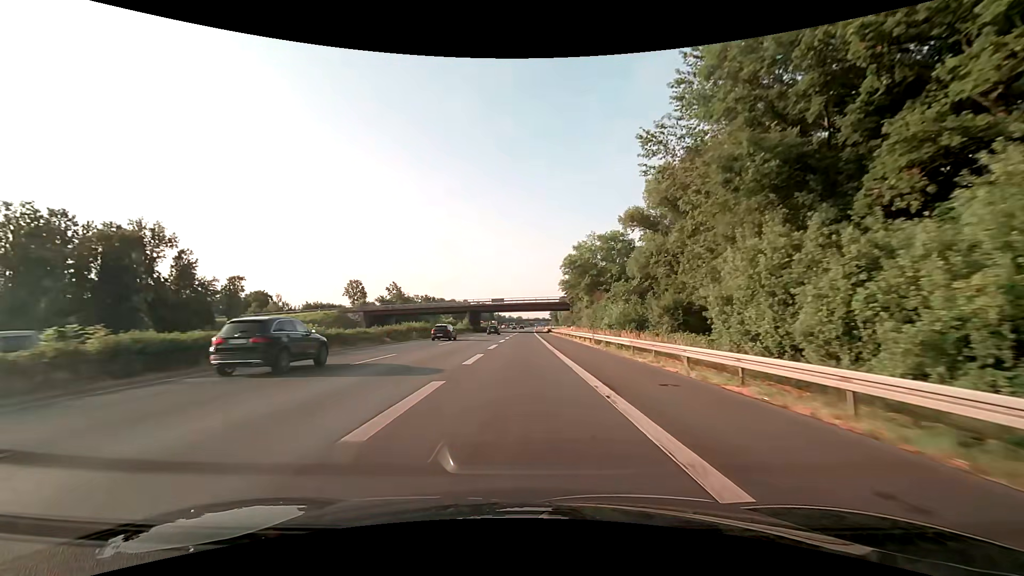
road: motorway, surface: asphalt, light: Day
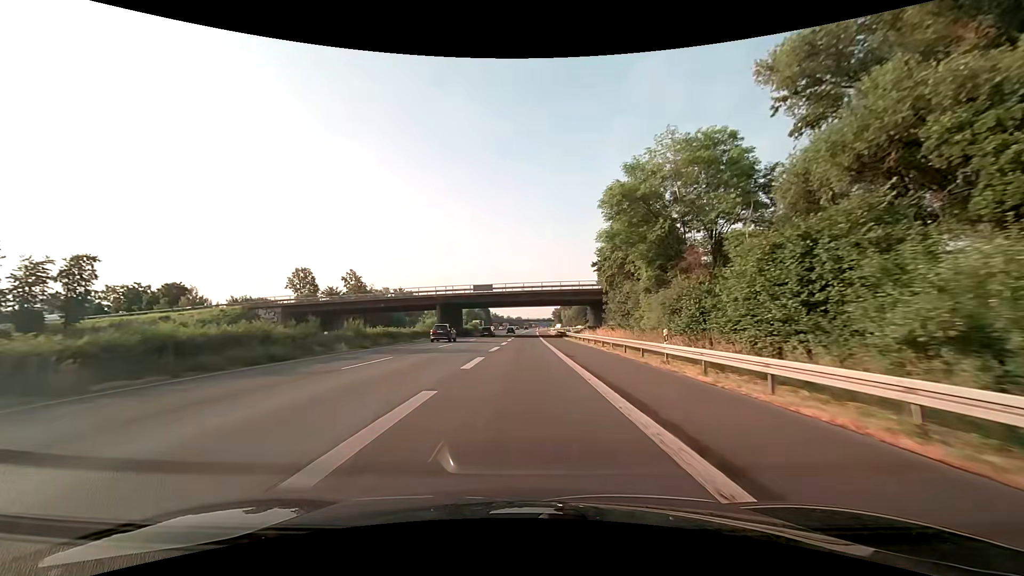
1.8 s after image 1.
(-0.1, +37.5) m; 0°
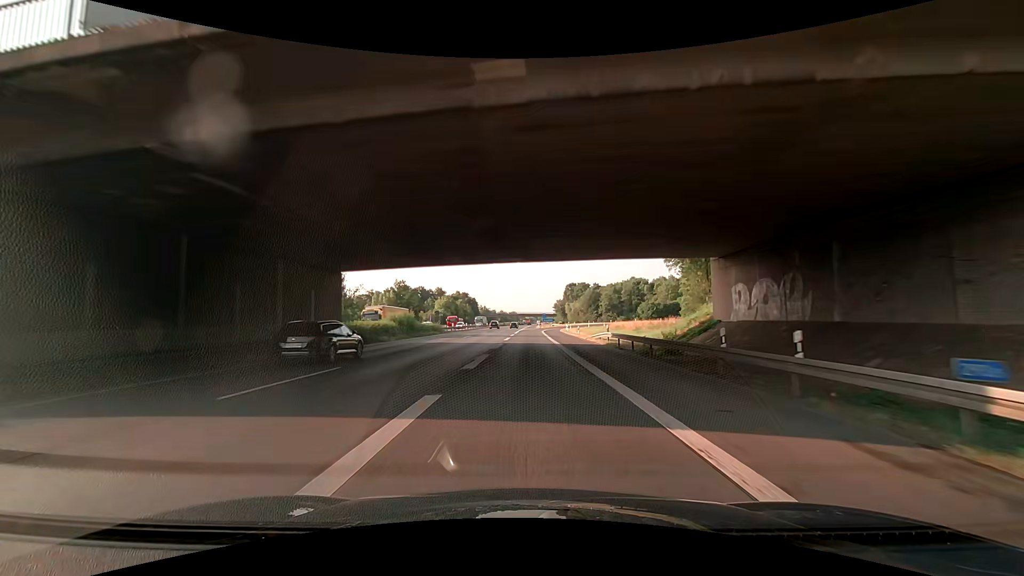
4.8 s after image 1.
(+0.4, +60.5) m; +1°
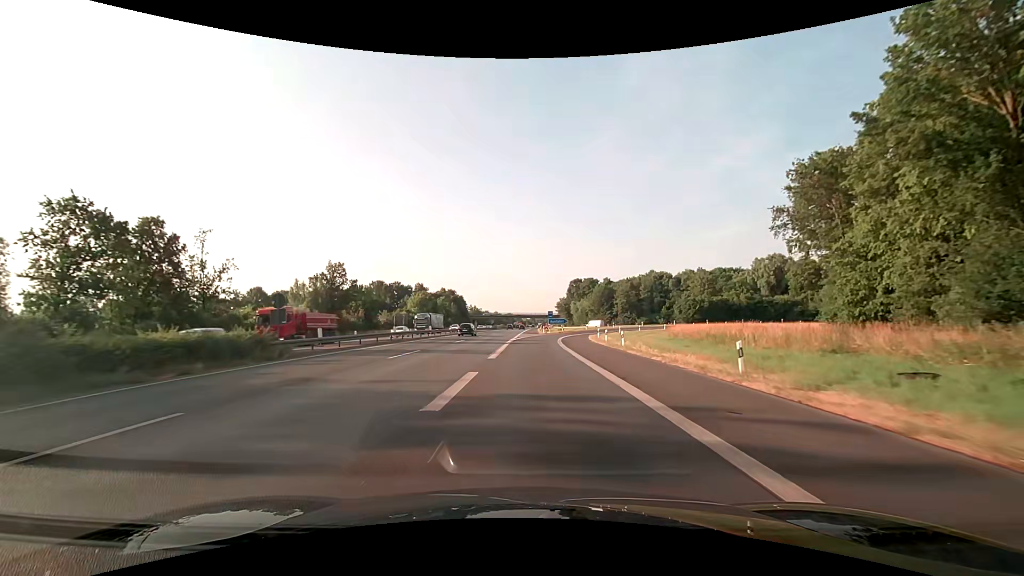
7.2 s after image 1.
(-0.3, +43.0) m; +1°
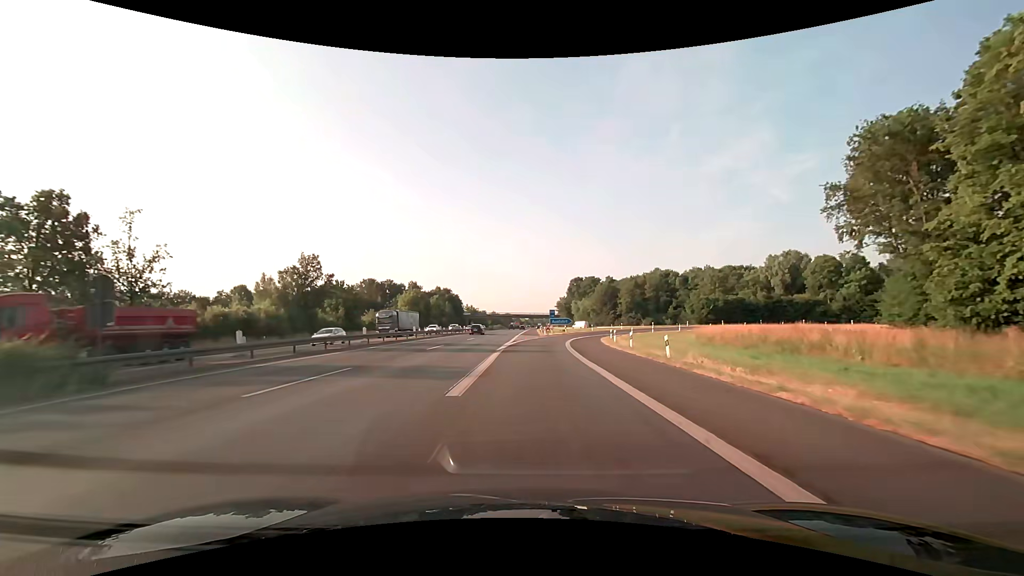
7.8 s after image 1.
(-0.1, +10.1) m; 0°
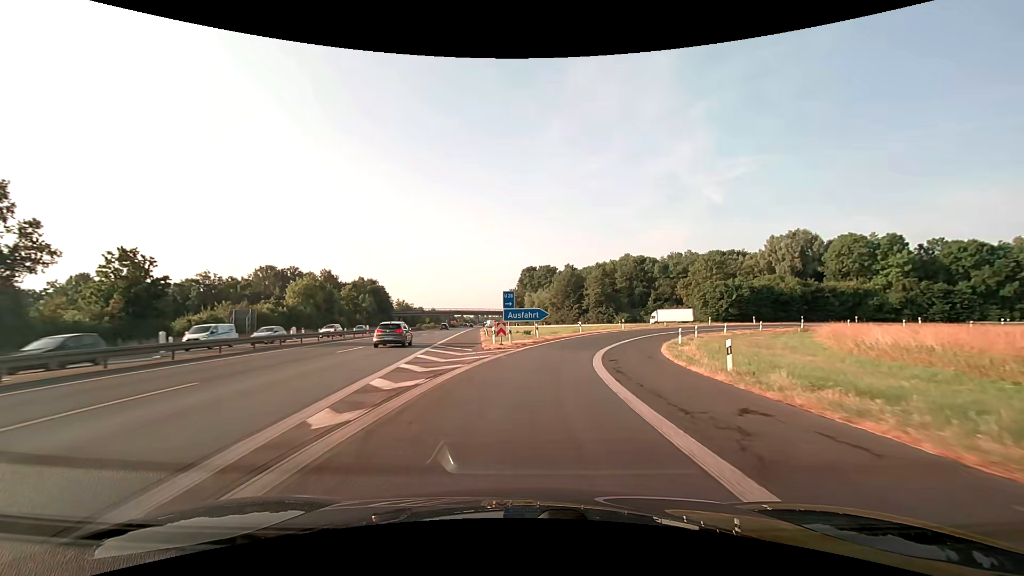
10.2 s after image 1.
(+1.2, +38.7) m; +5°
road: motorway_link
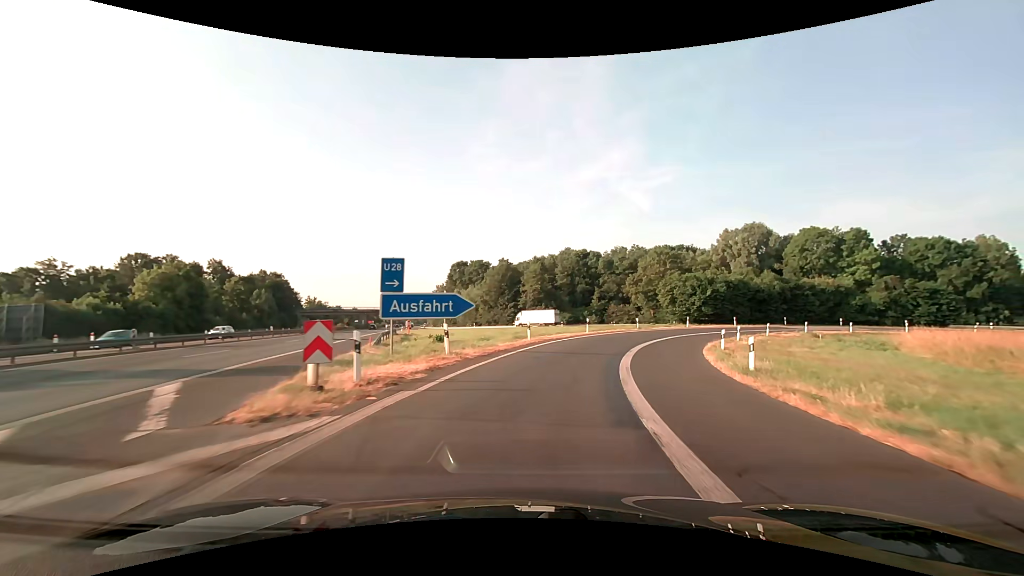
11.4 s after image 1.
(+1.1, +18.6) m; +7°
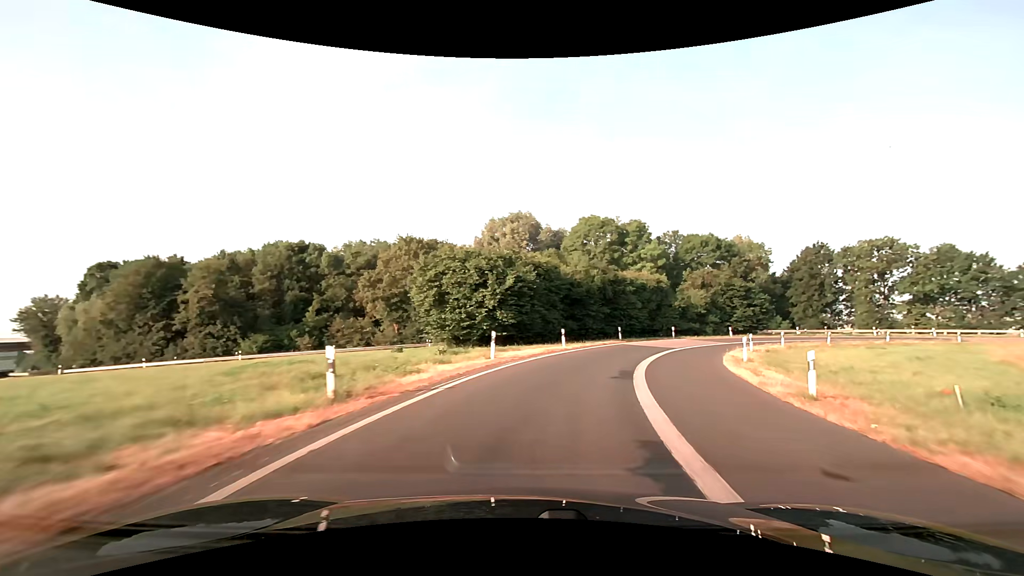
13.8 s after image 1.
(+8.1, +34.9) m; +28°
(+1, +10) (+3, +20) (+7, +29) (+12, +38) (+18, +45) (+26, +52) (+35, +56) (+44, +59) (+54, +60) (+64, +59) m
